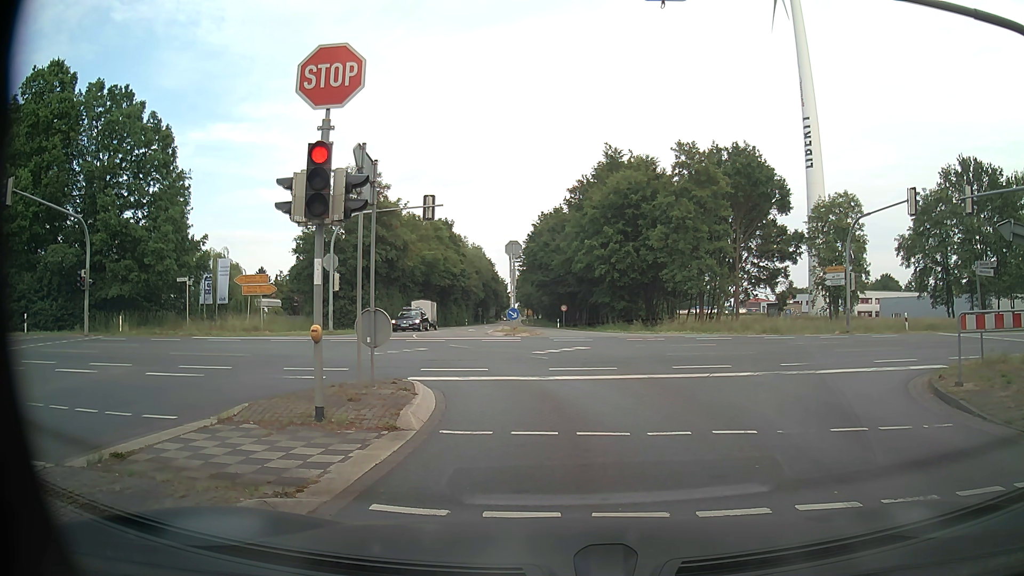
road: tertiary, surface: asphalt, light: Day
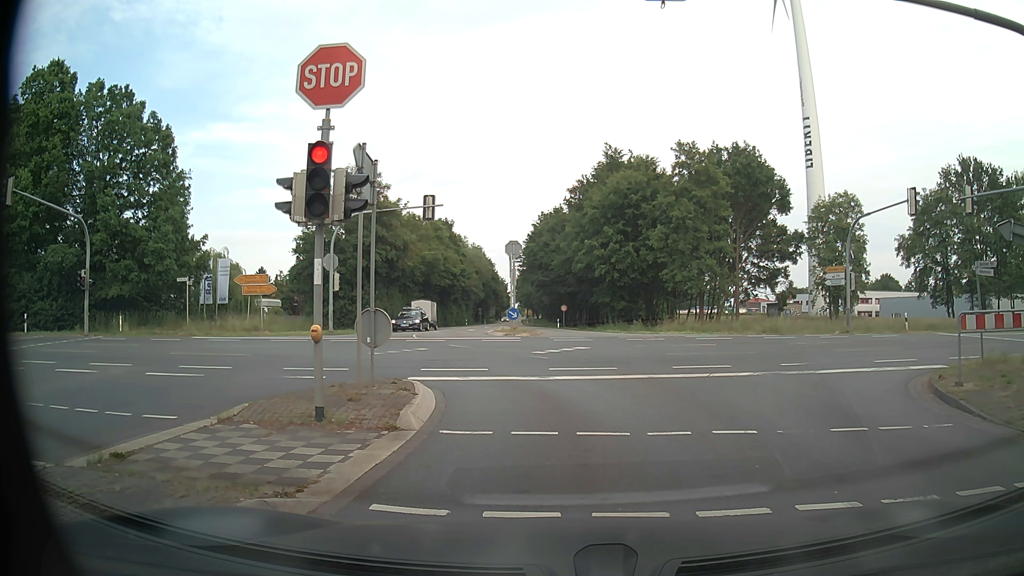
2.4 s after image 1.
(0.0, 0.0) m; 0°
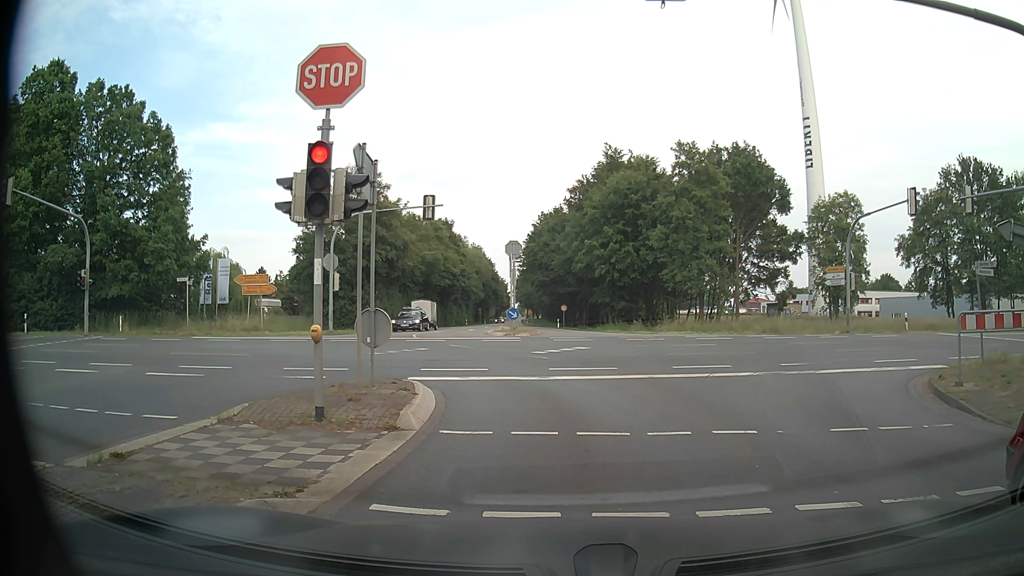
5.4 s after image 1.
(0.0, 0.0) m; 0°
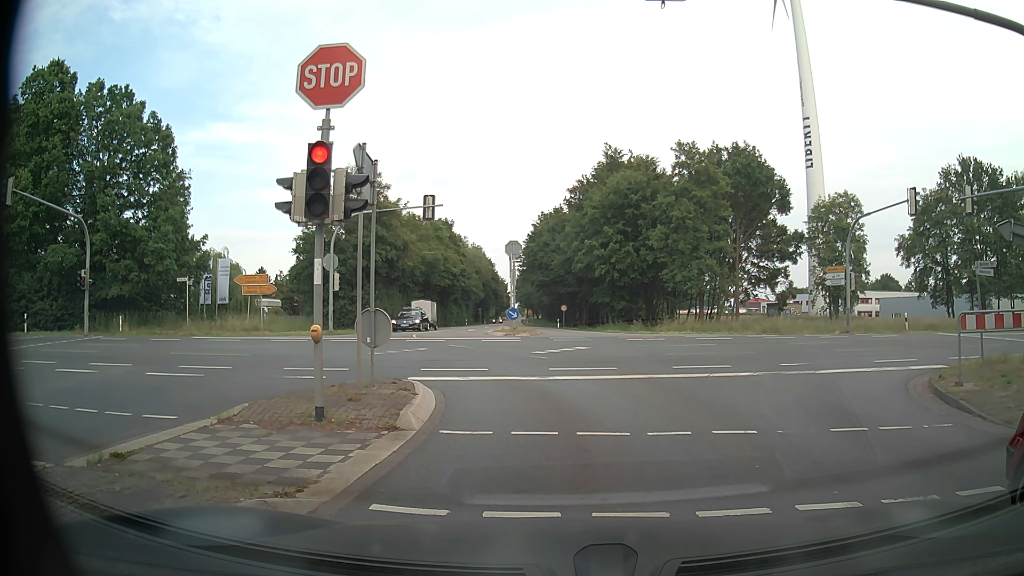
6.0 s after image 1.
(0.0, 0.0) m; 0°
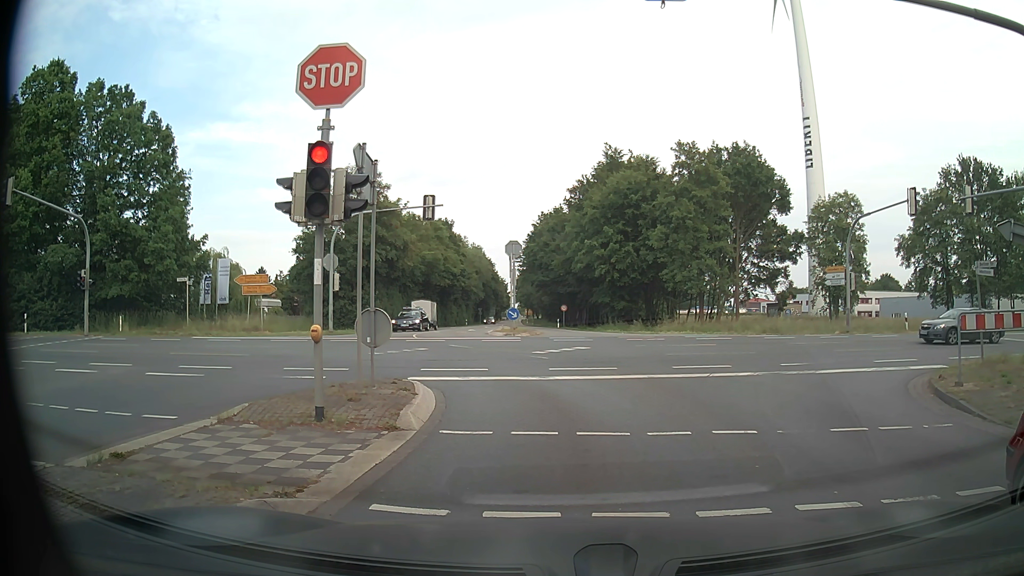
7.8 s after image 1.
(0.0, 0.0) m; 0°
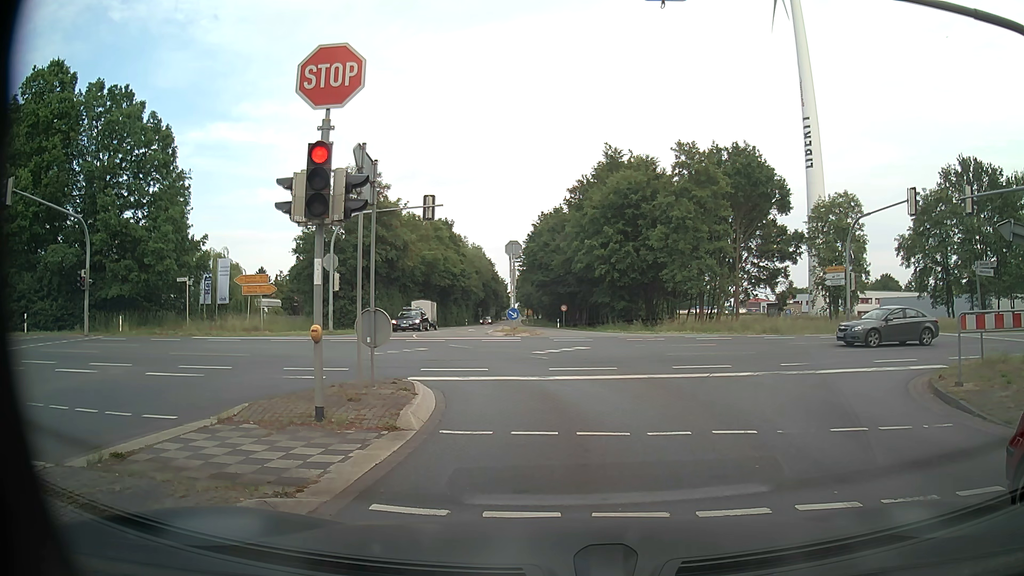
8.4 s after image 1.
(0.0, 0.0) m; 0°
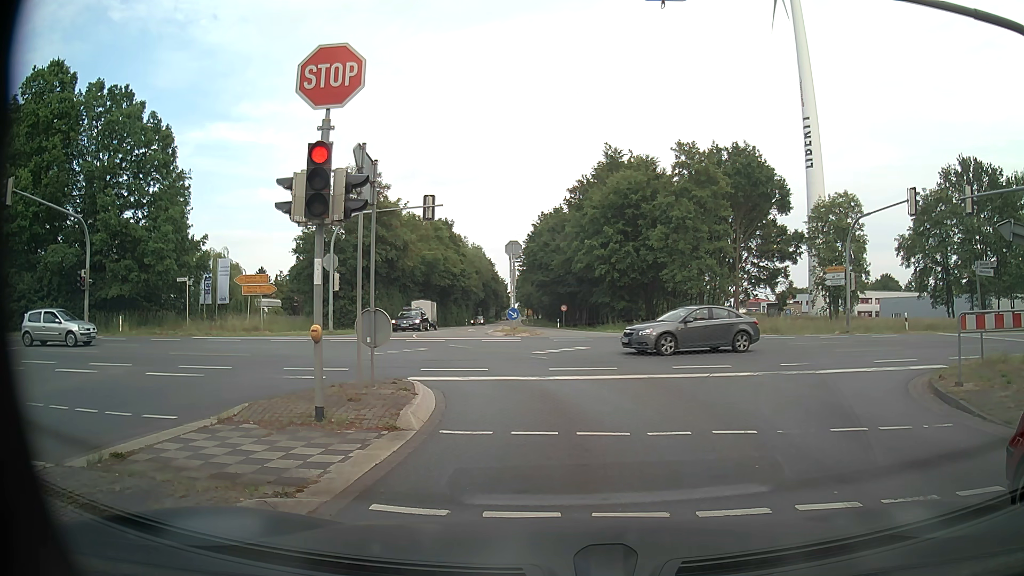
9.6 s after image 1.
(0.0, 0.0) m; 0°
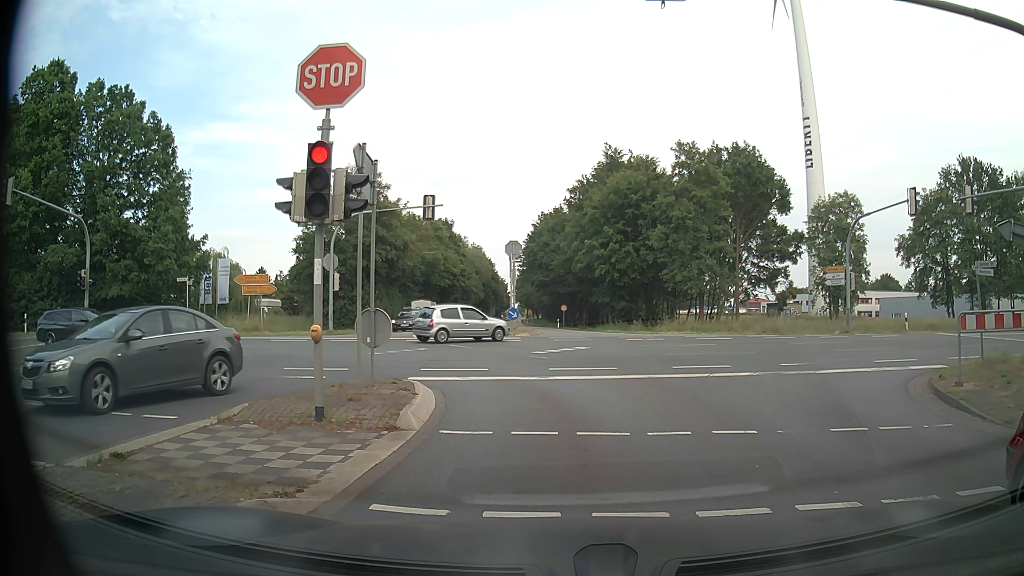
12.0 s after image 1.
(0.0, 0.0) m; 0°
(0, +10) (-3, +20) (-11, +25) (-21, +25) (-30, +23) (-40, +21) (-50, +18) (-60, +16) (-69, +14) (-79, +12) m
